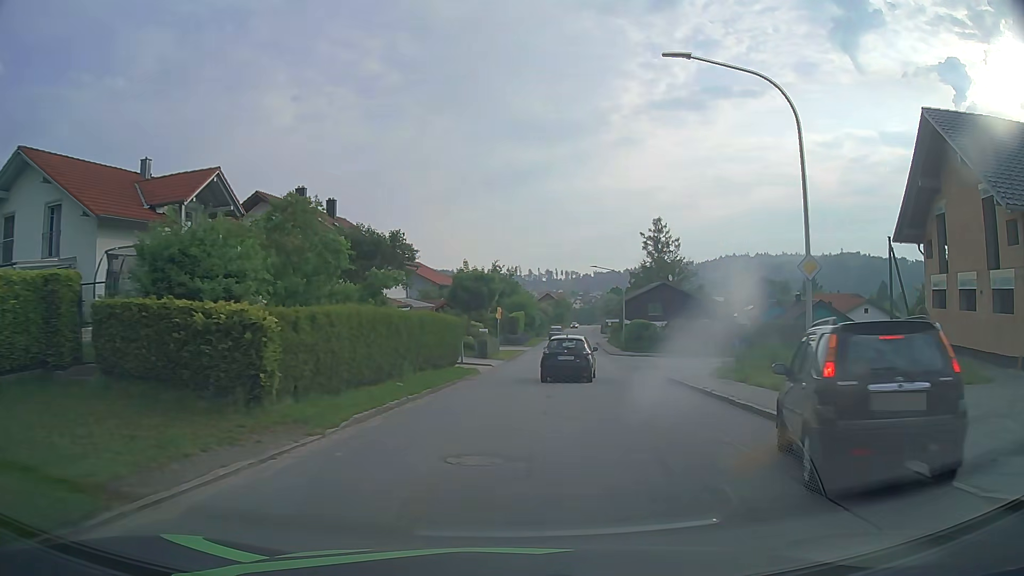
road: tertiary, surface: asphalt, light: Day
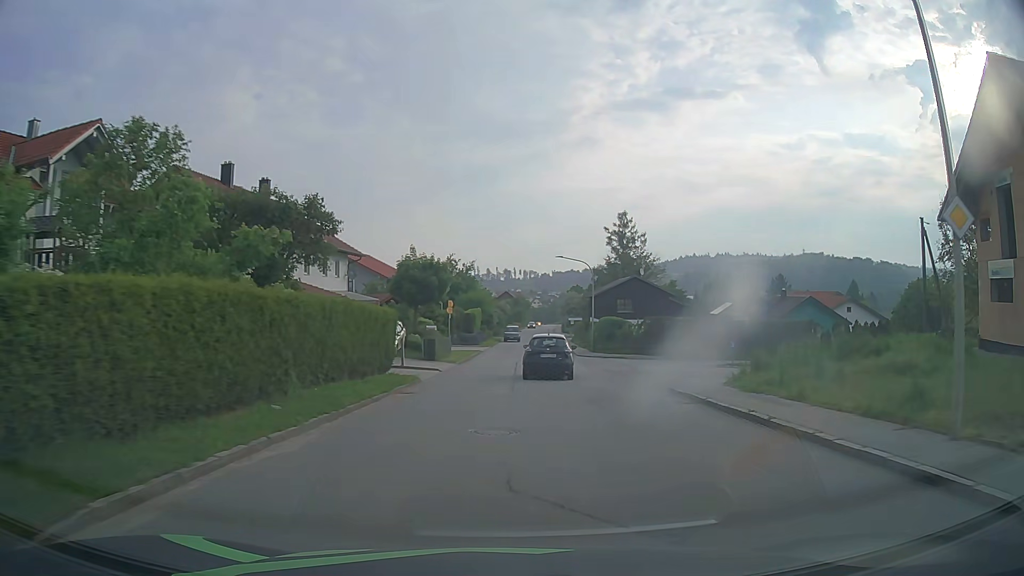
(+0.2, +6.5) m; +4°
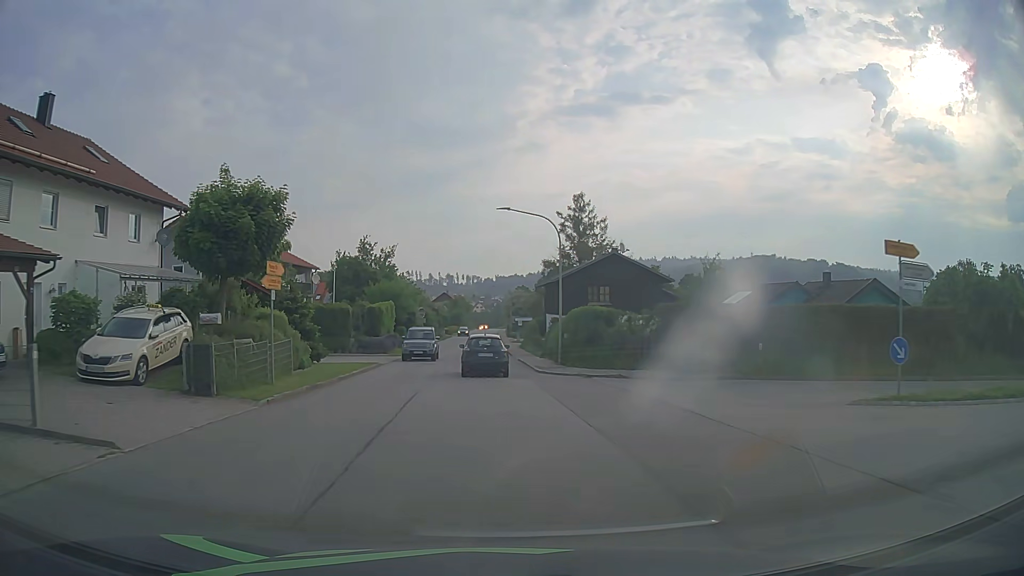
(+1.6, +20.2) m; +6°
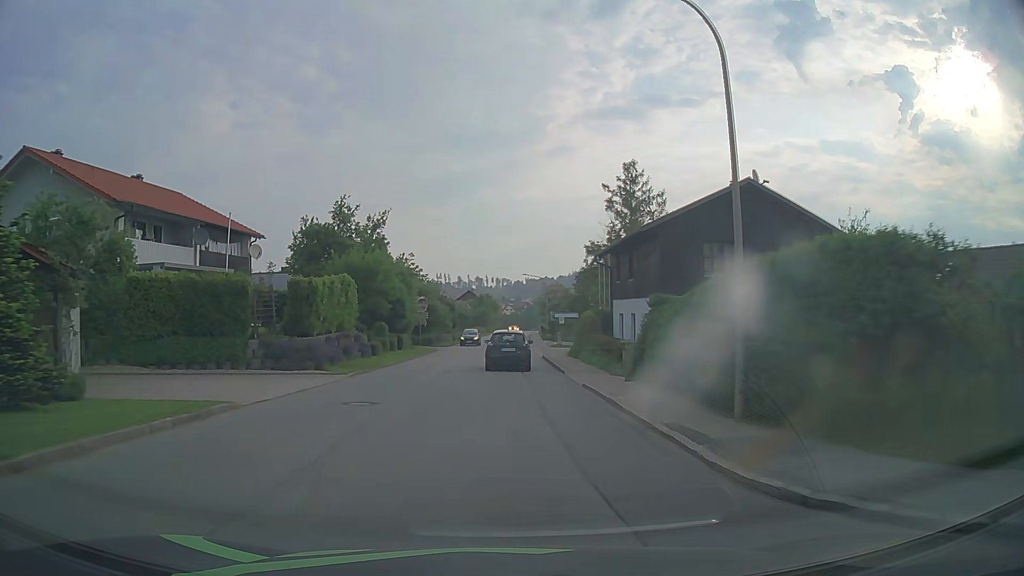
(-0.5, +21.5) m; -2°
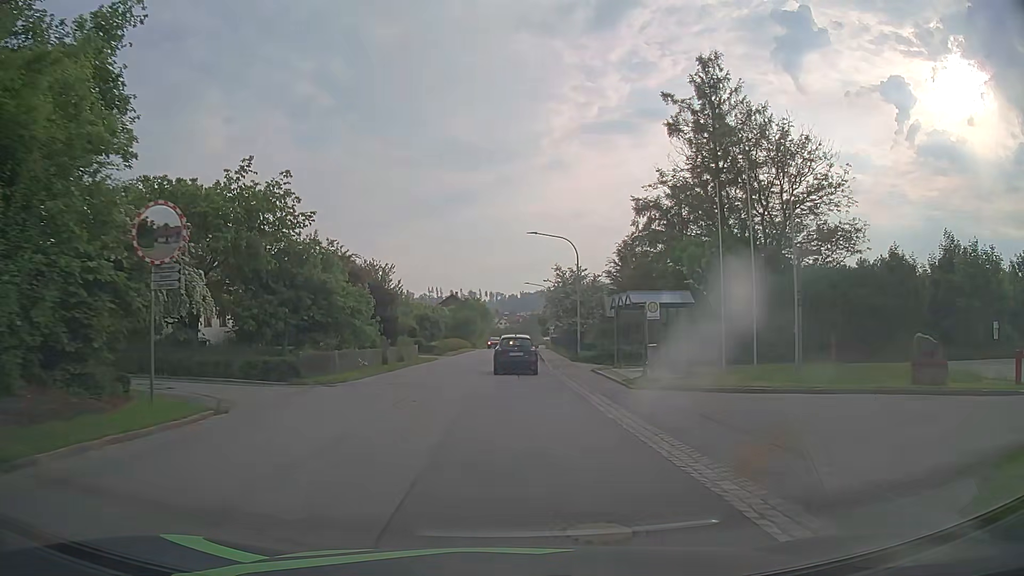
(0.0, +37.8) m; +1°
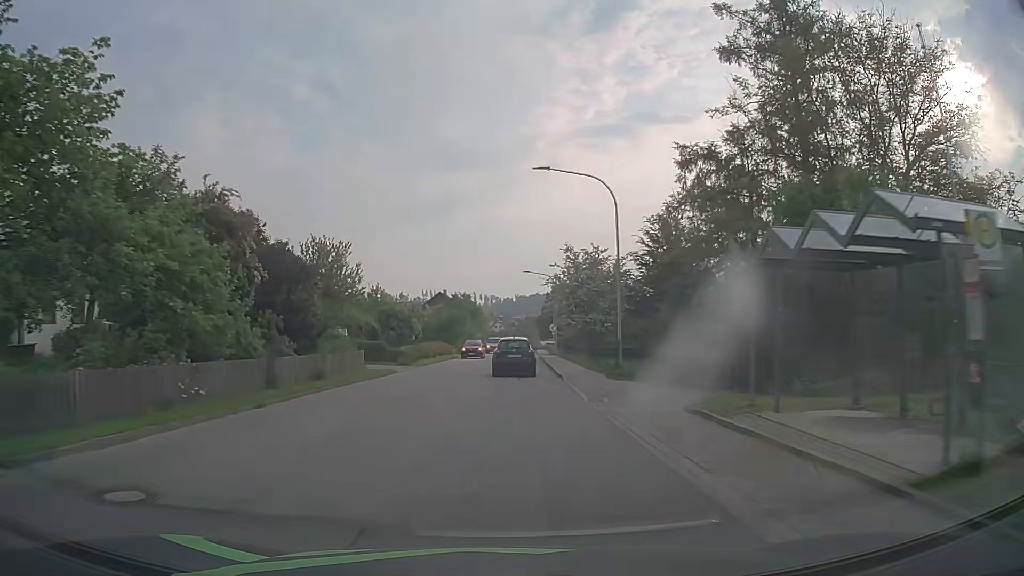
(0.0, +15.5) m; 0°
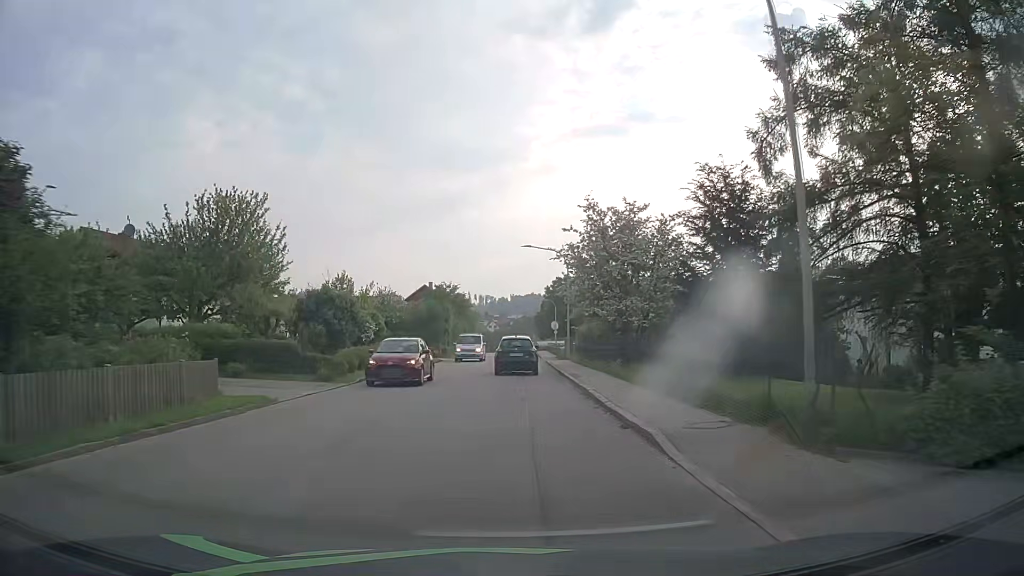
(0.0, +15.6) m; +1°
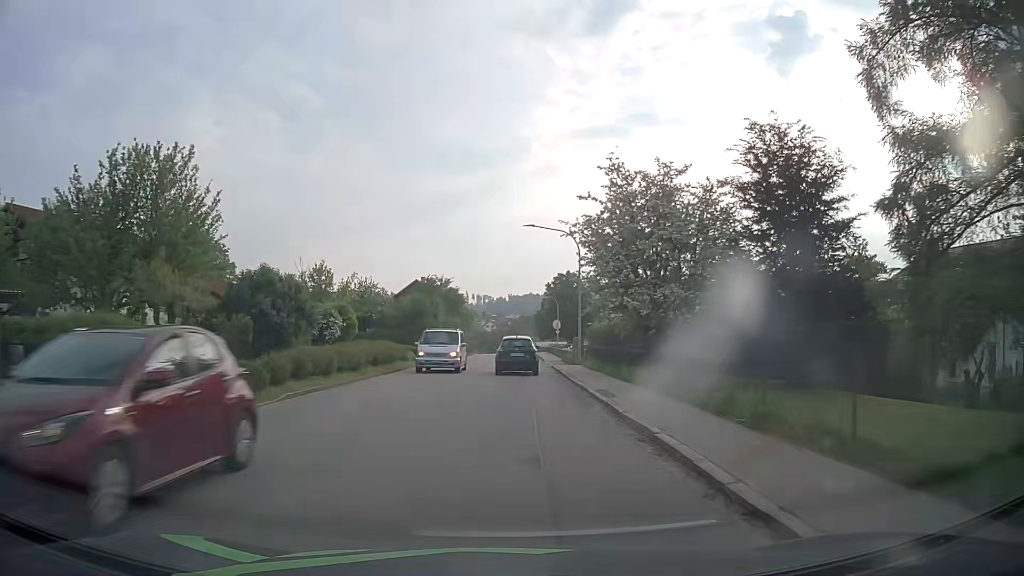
(0.0, +7.7) m; 0°
